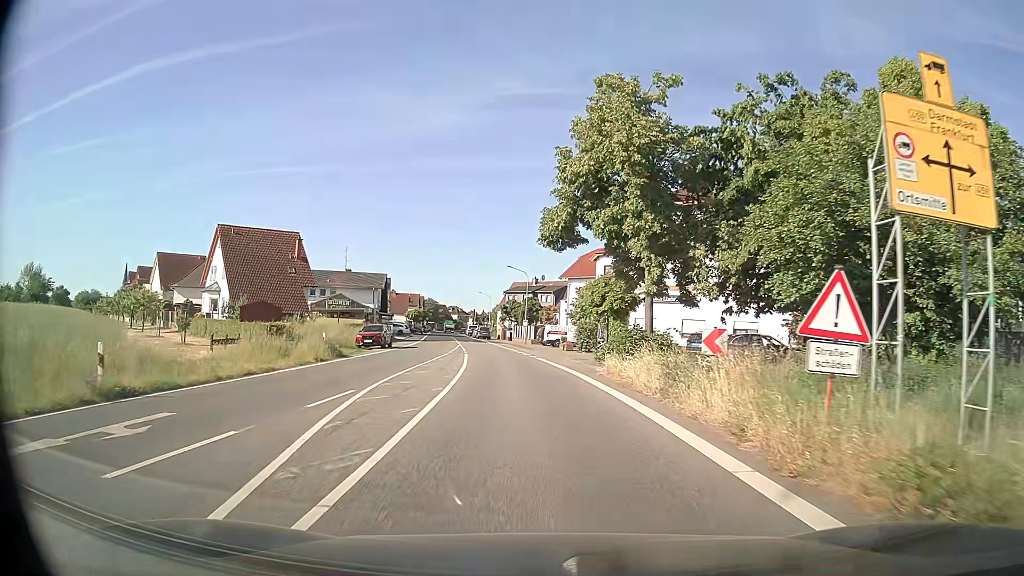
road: secondary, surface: asphalt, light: Day
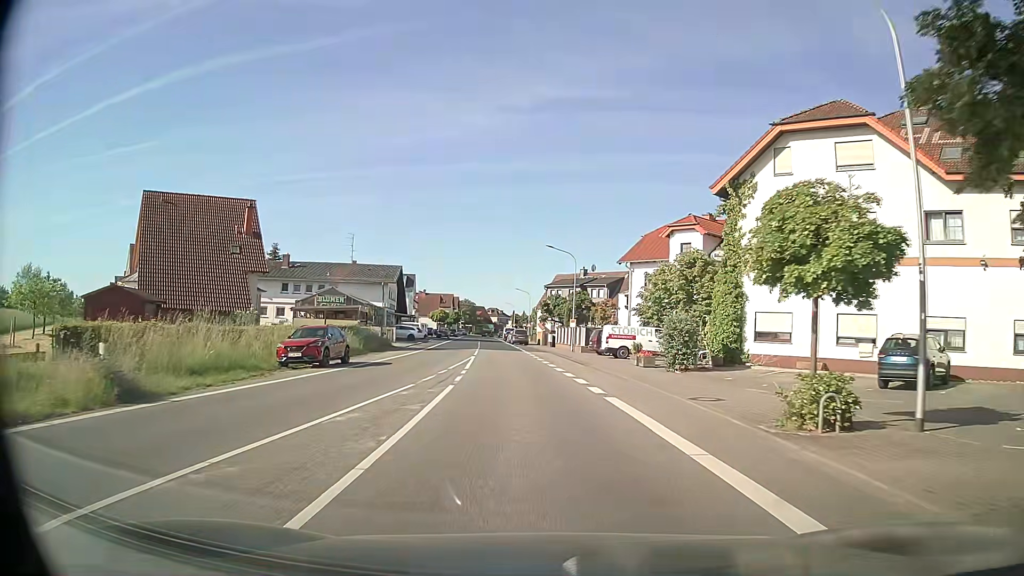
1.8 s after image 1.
(-0.7, +18.8) m; -4°
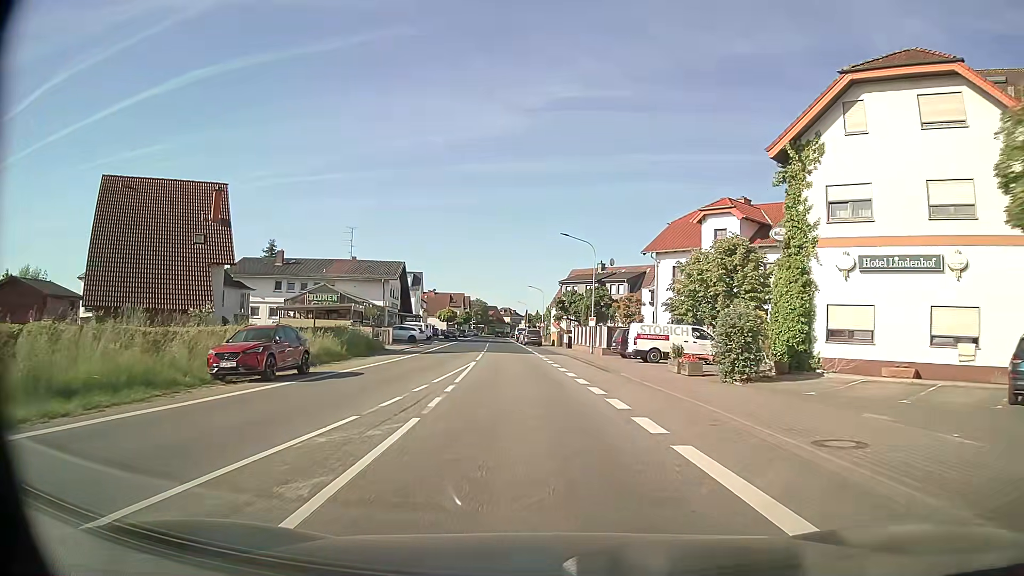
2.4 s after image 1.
(-0.1, +6.2) m; -1°
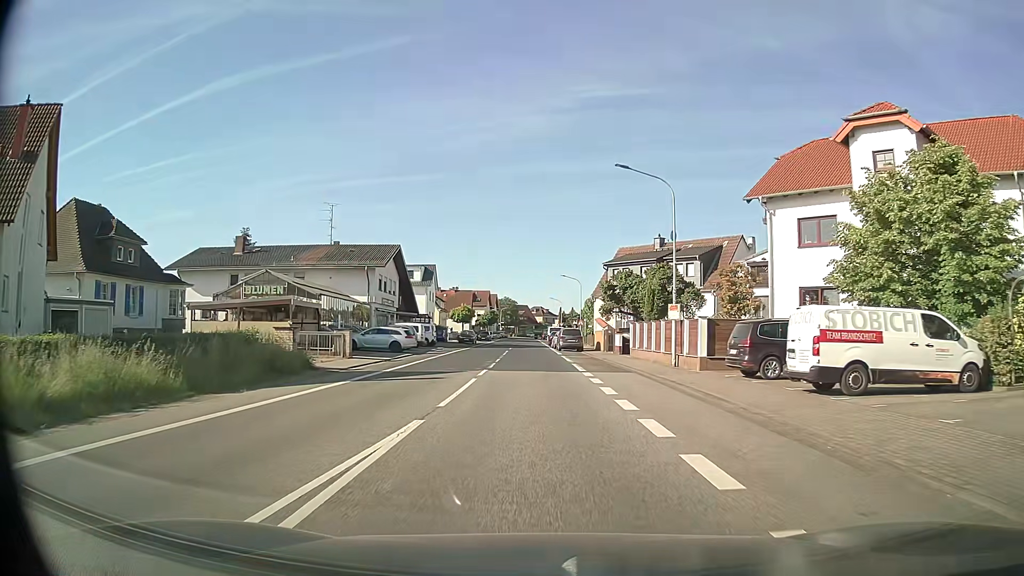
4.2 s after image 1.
(-0.7, +18.6) m; -4°
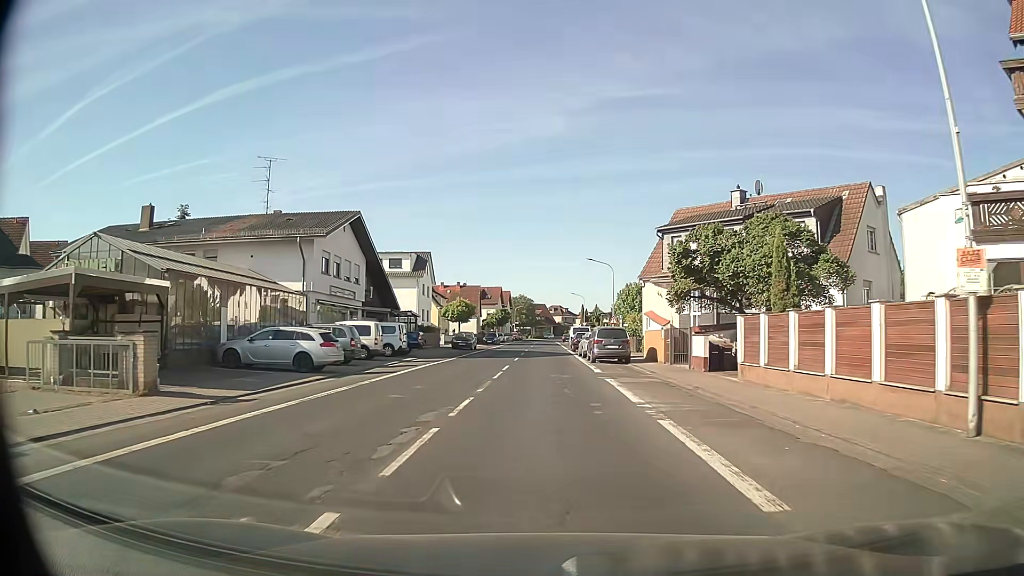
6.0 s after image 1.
(-0.2, +18.5) m; -1°
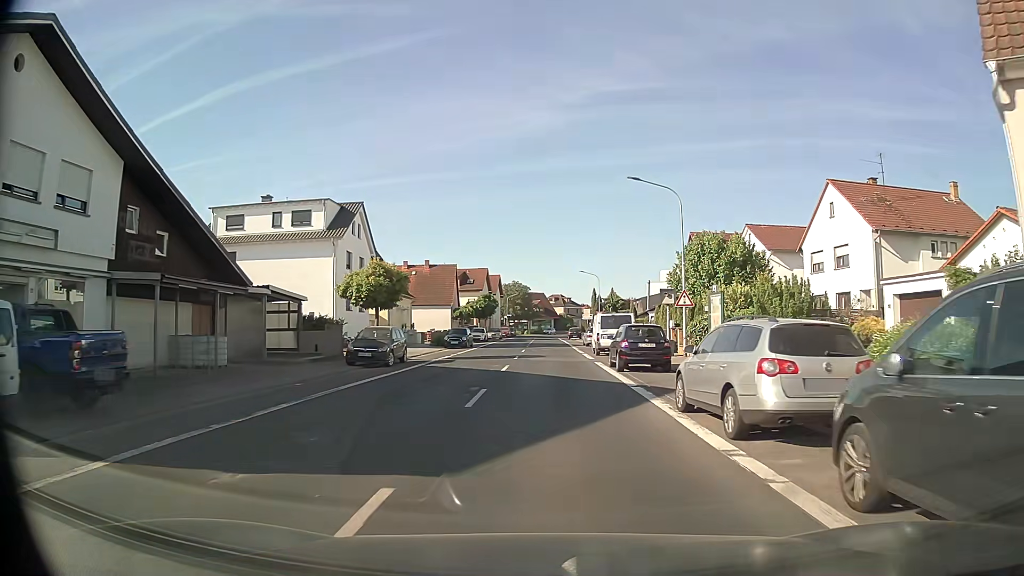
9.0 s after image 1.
(-0.2, +30.2) m; 0°
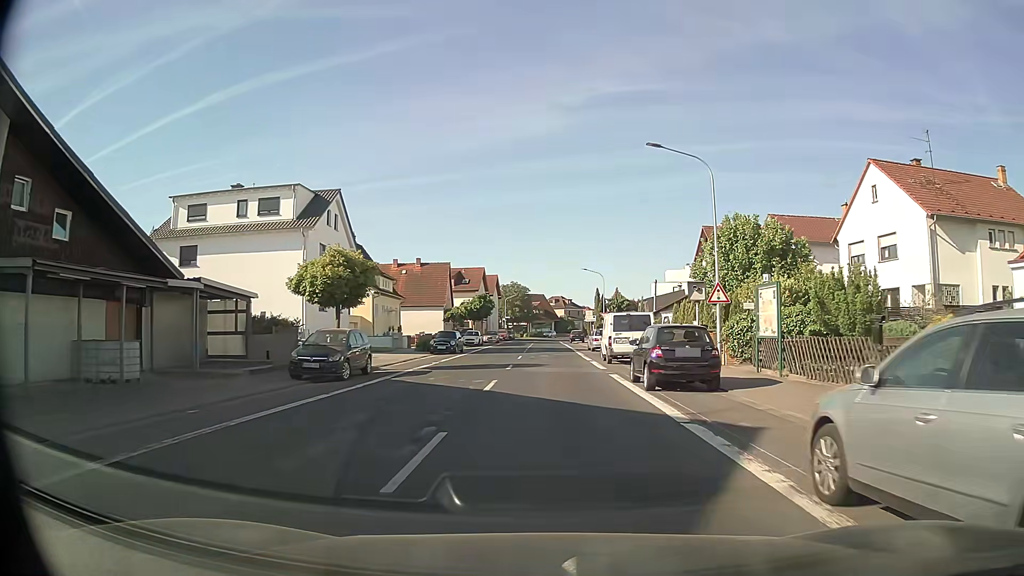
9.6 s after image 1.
(0.0, +5.9) m; 0°
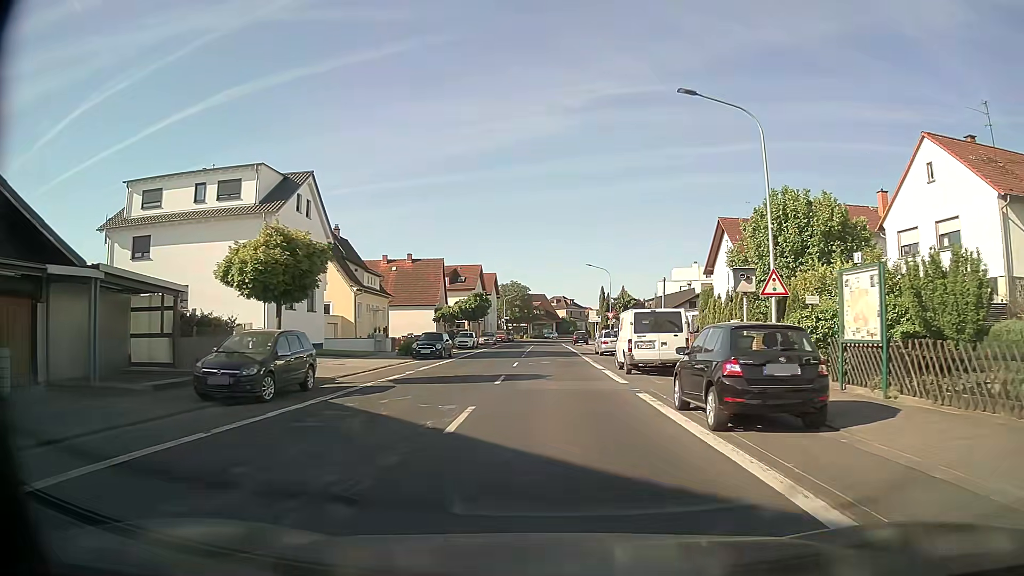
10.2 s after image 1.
(0.0, +5.9) m; 0°
